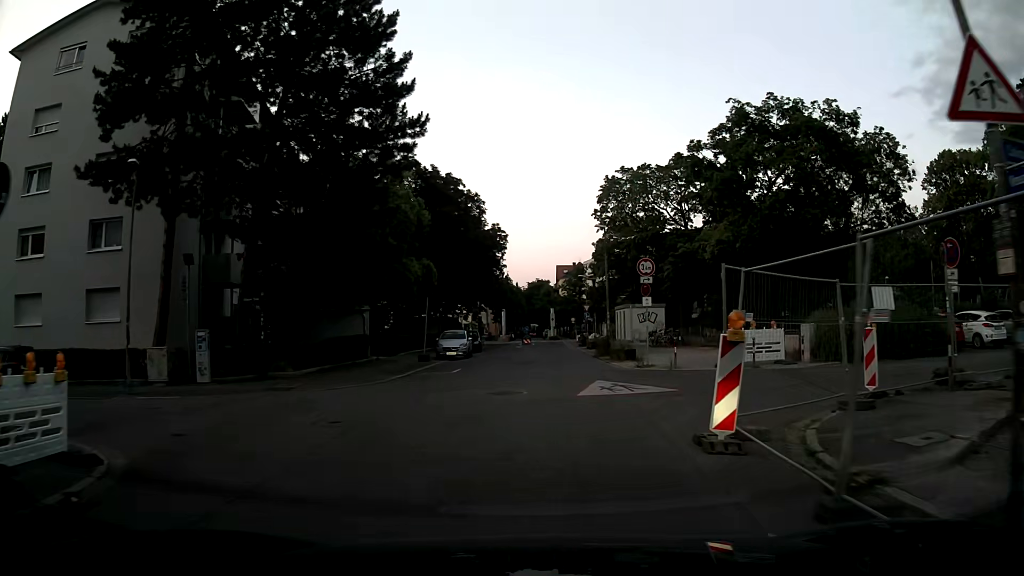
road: residential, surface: asphalt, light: Day
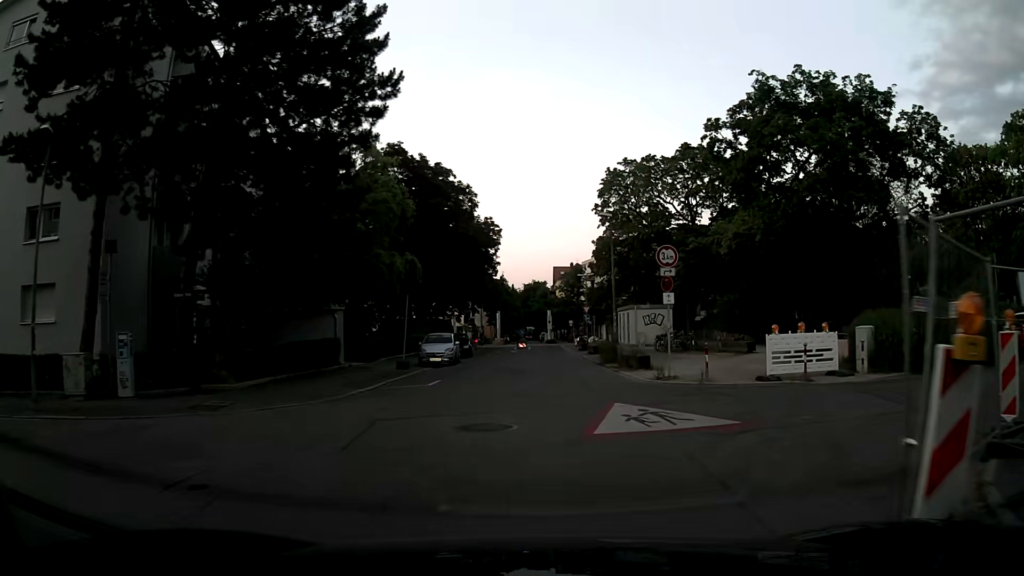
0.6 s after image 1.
(0.0, +4.3) m; -1°
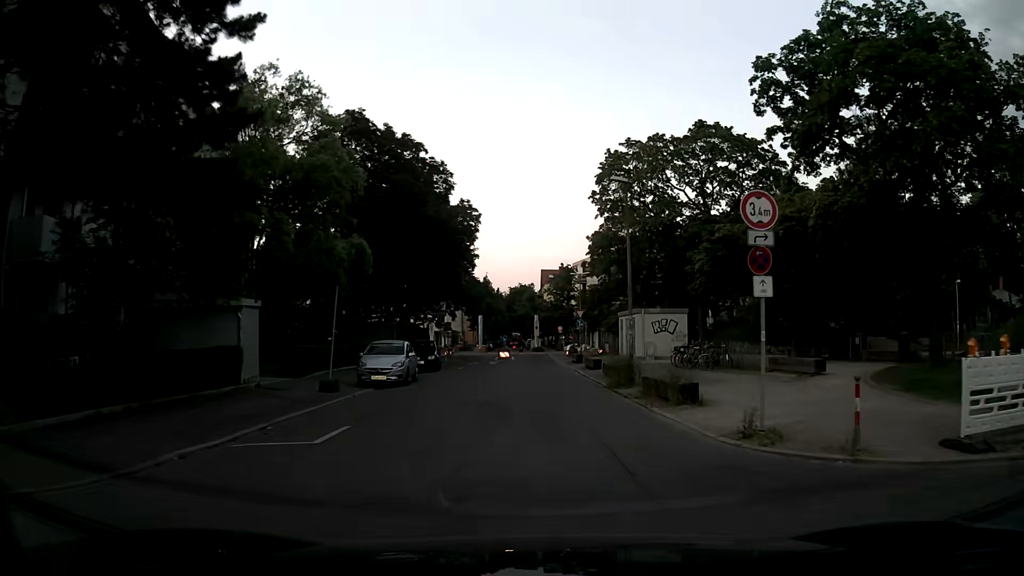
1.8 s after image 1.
(+0.1, +8.6) m; +1°
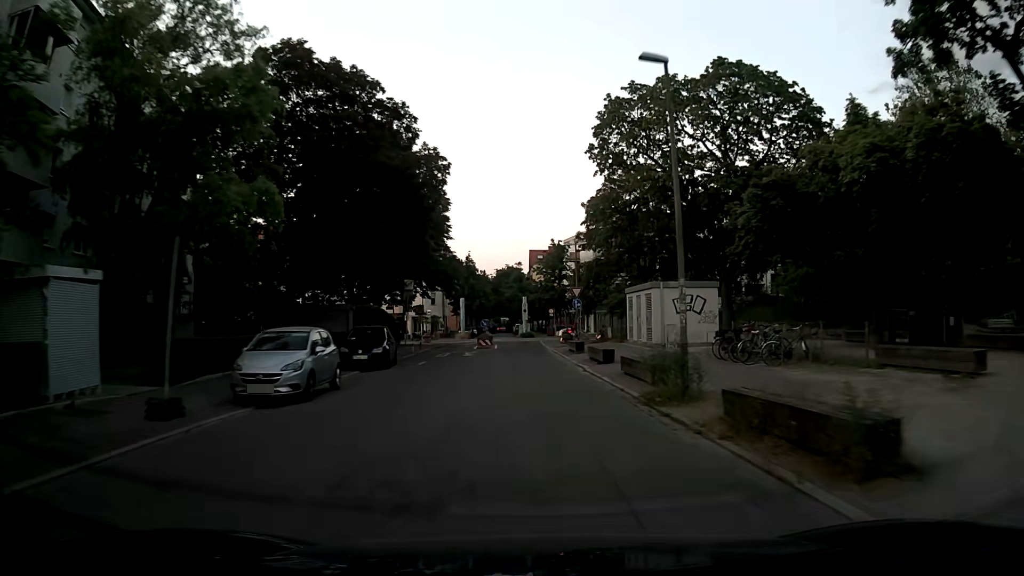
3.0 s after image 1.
(+0.1, +9.0) m; +1°
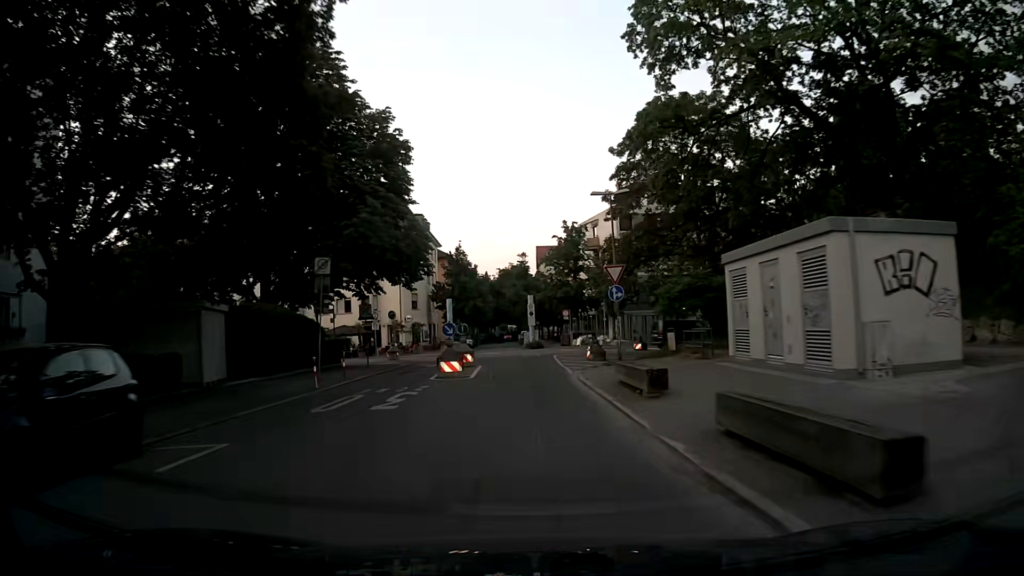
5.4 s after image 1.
(0.0, +18.1) m; -1°
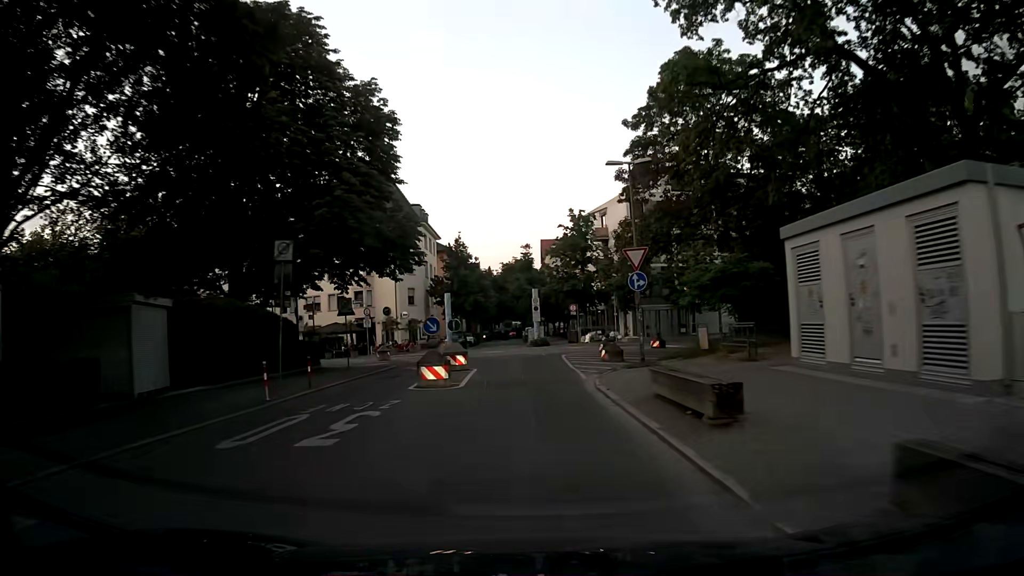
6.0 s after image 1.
(0.0, +4.2) m; +1°
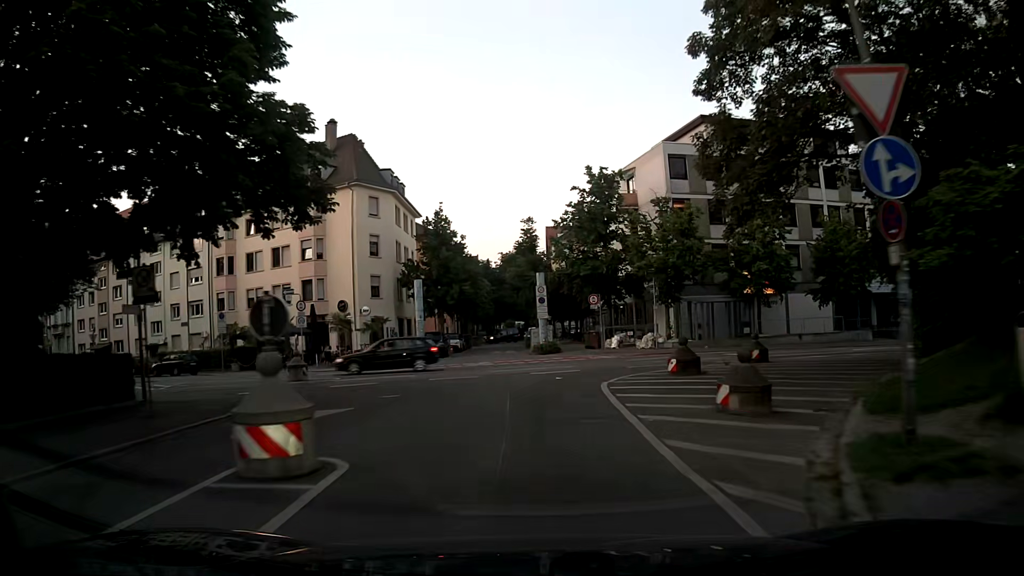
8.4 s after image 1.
(-0.2, +15.4) m; -1°
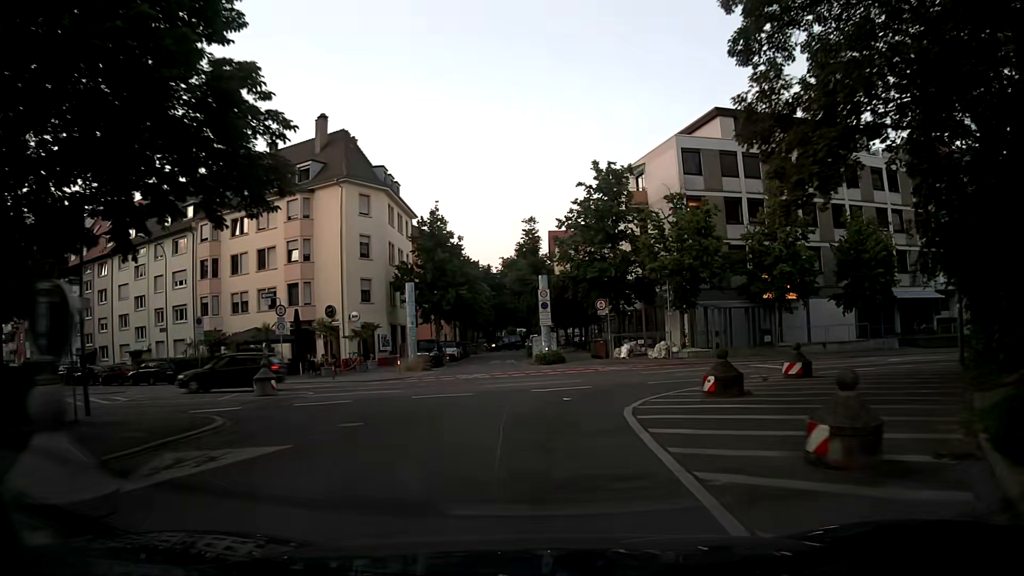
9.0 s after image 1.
(0.0, +3.2) m; -1°
